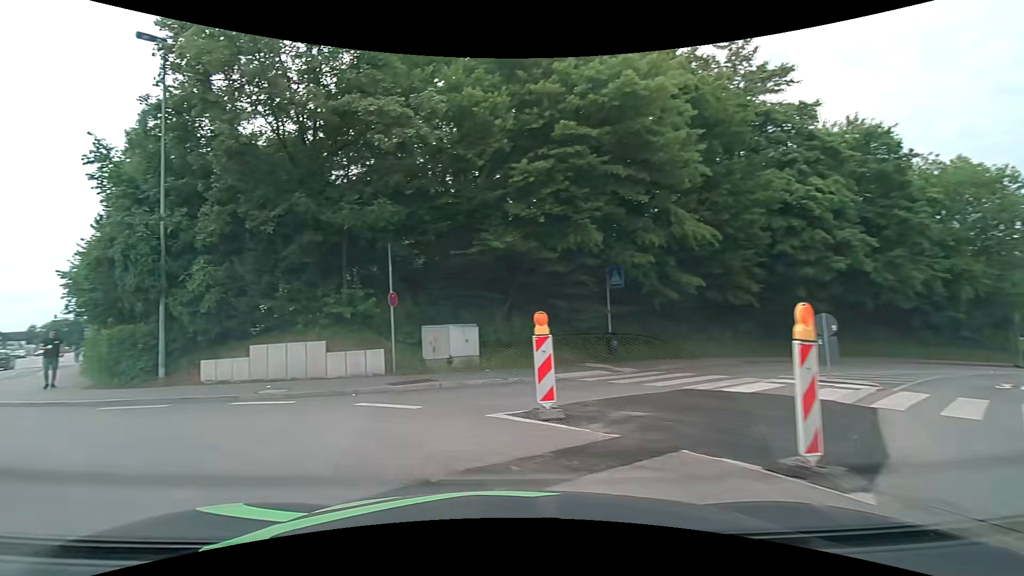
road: tertiary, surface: asphalt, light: Day
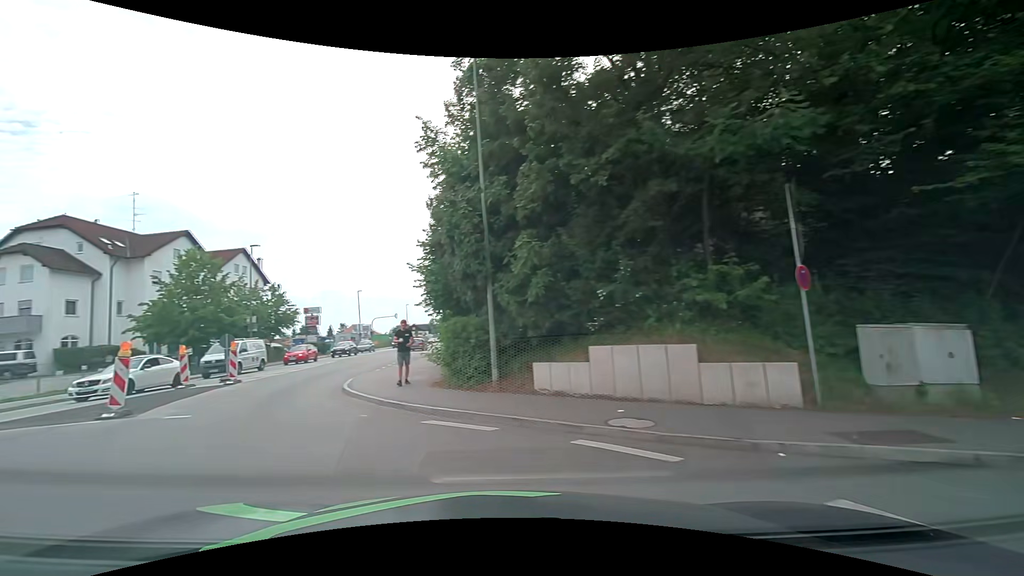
(-1.5, +5.2) m; -34°
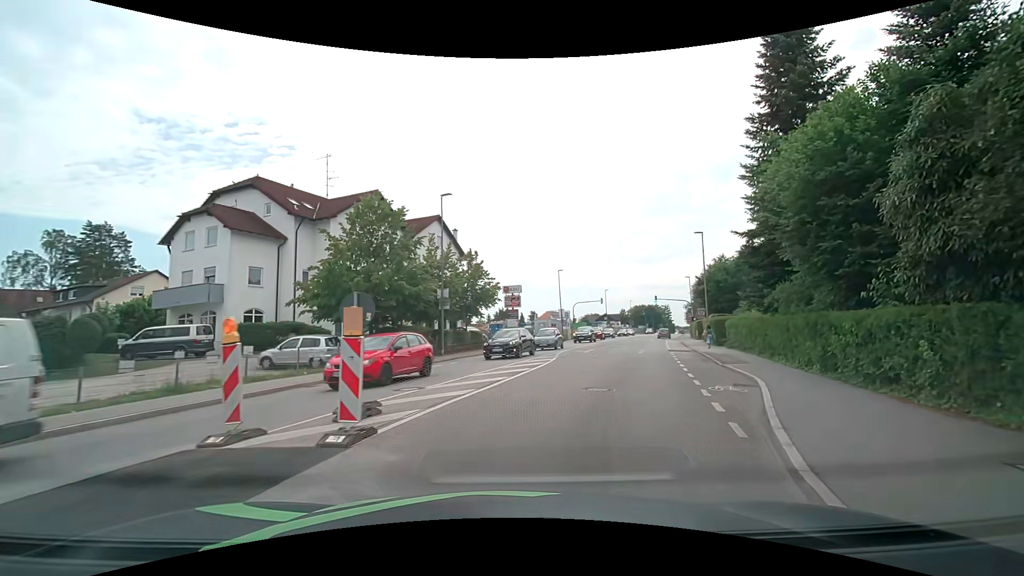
(-6.3, +15.0) m; -21°
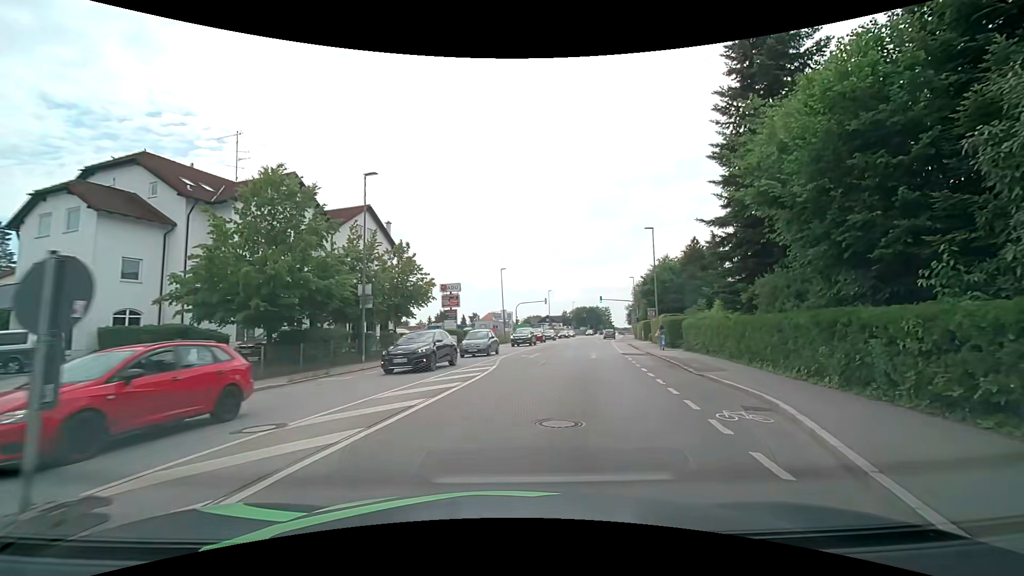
(+0.2, +4.2) m; +7°
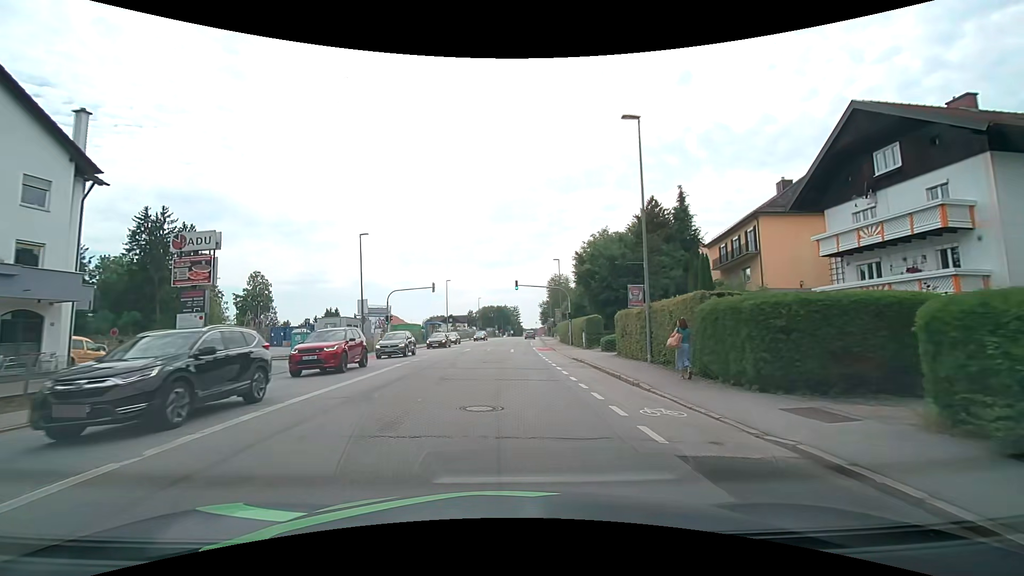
(+3.4, +24.8) m; +10°
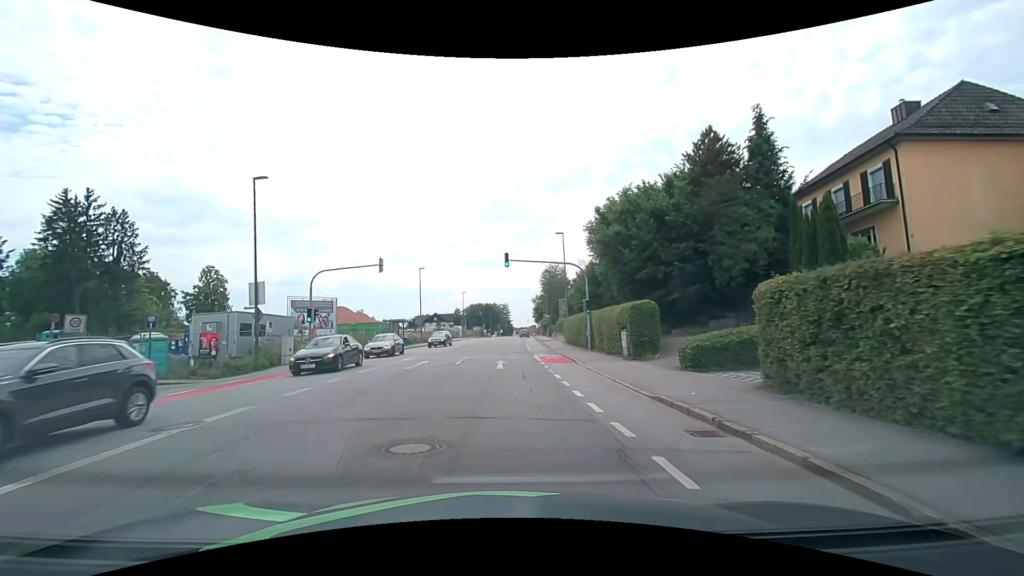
(+0.1, +16.1) m; +1°
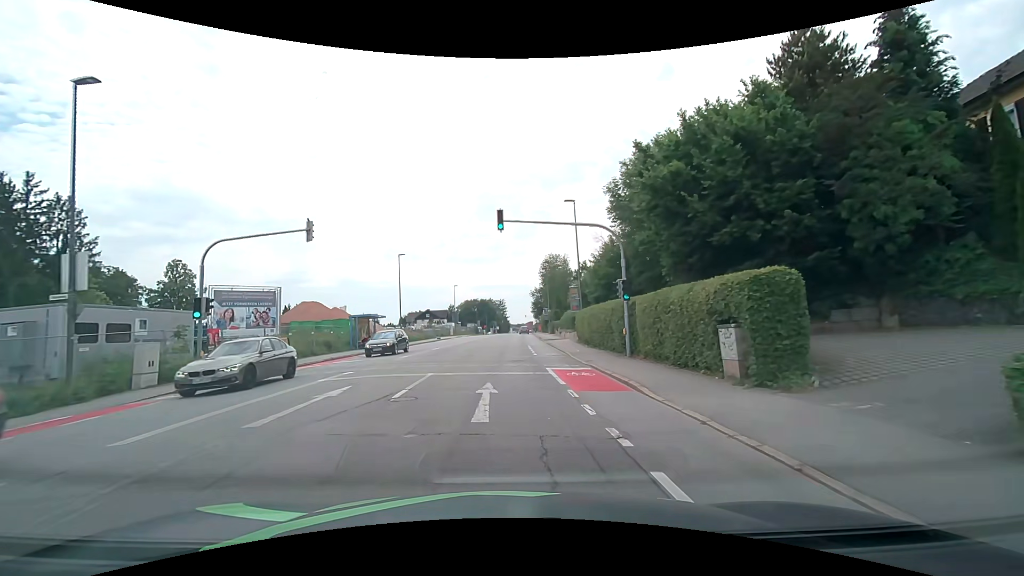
(+0.1, +10.7) m; +1°
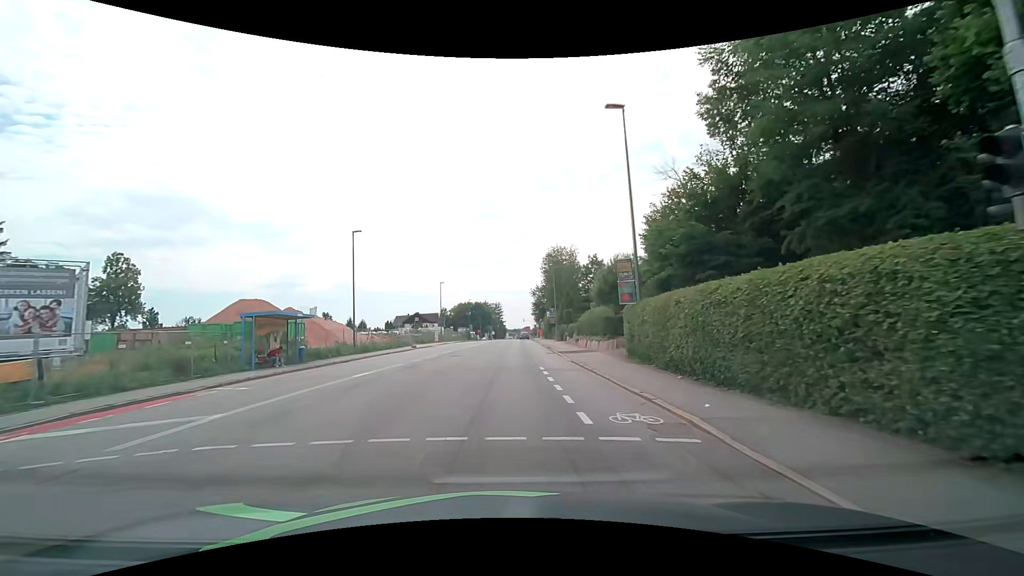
(0.0, +16.2) m; +1°
(0, +10) (0, +20) (+1, +30) (+1, +40) (+1, +50) (+2, +60) (+2, +70) (+2, +80) (+3, +90) (+3, +100) m
